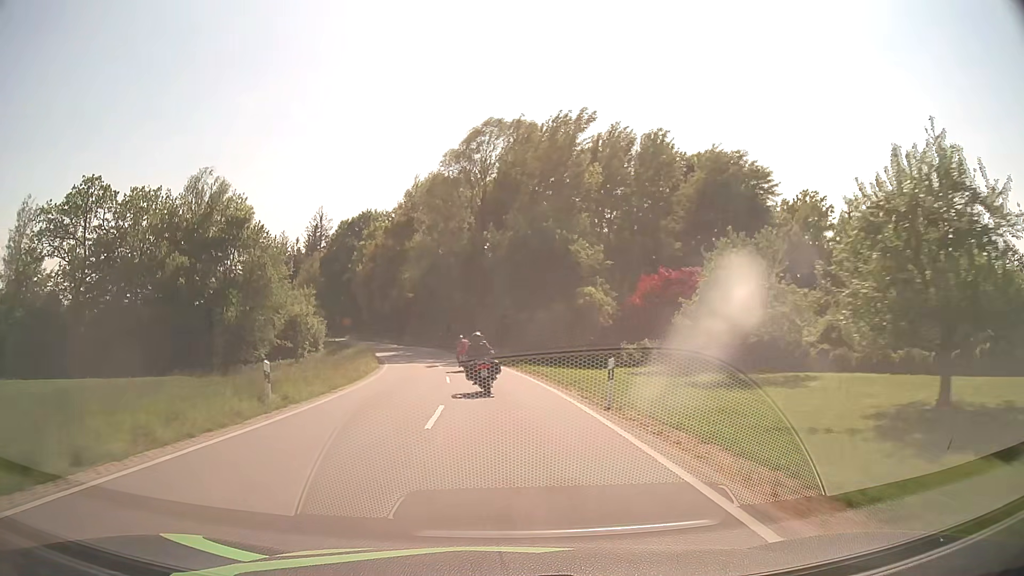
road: secondary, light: Day
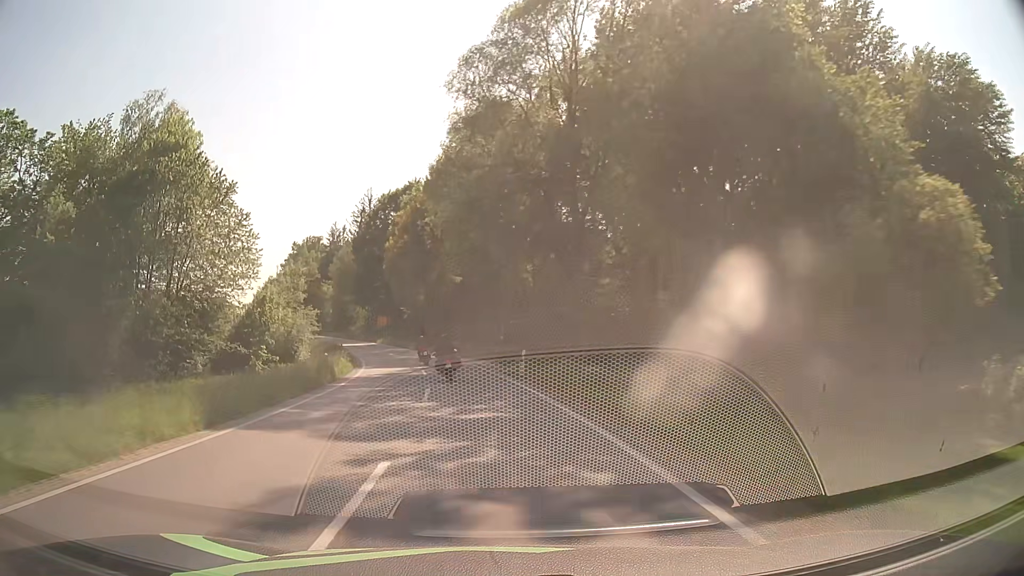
(-1.6, +31.2) m; -6°
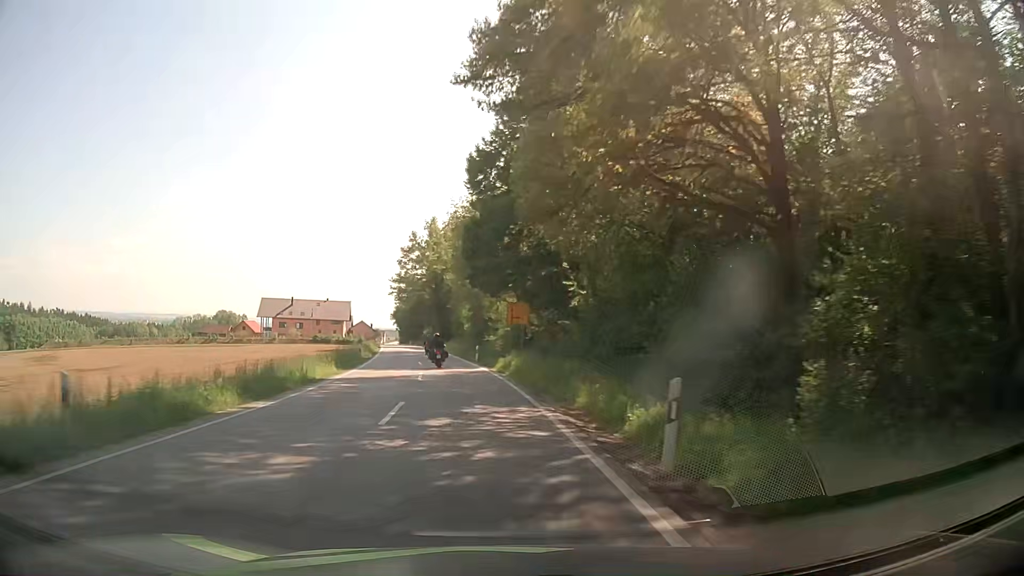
(-6.6, +52.7) m; -15°
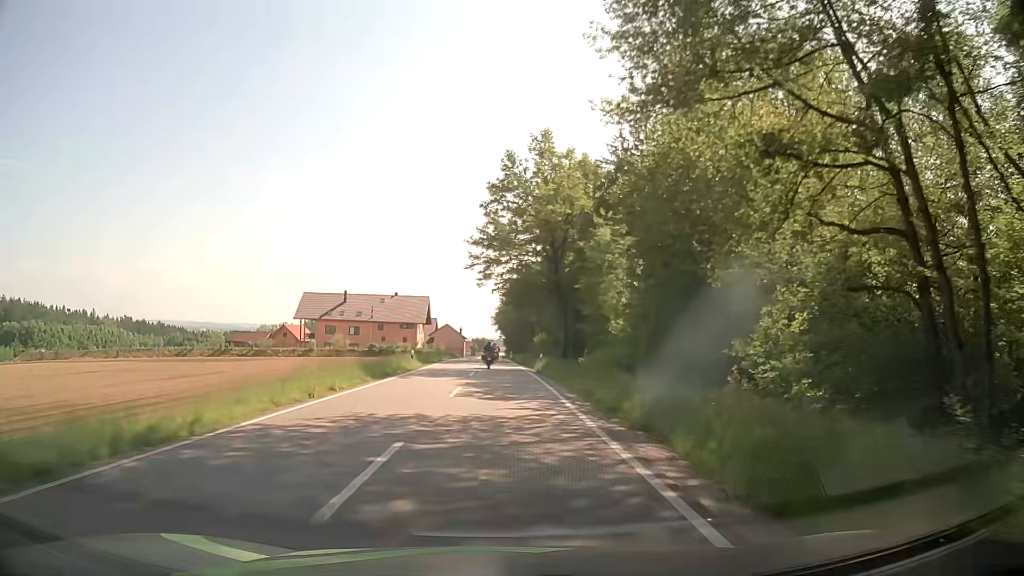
(-6.4, +53.6) m; -11°
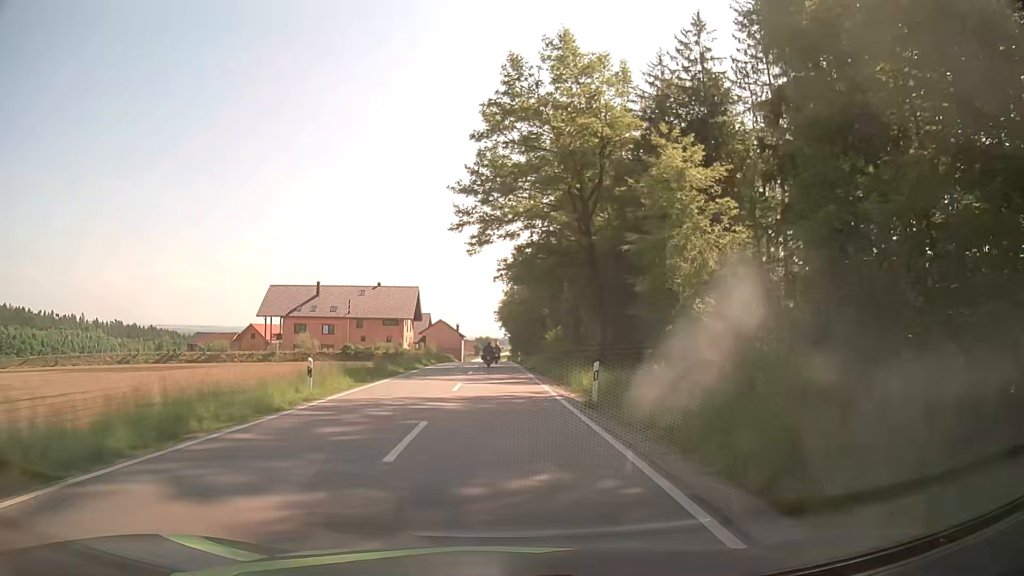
(0.0, +21.6) m; 0°
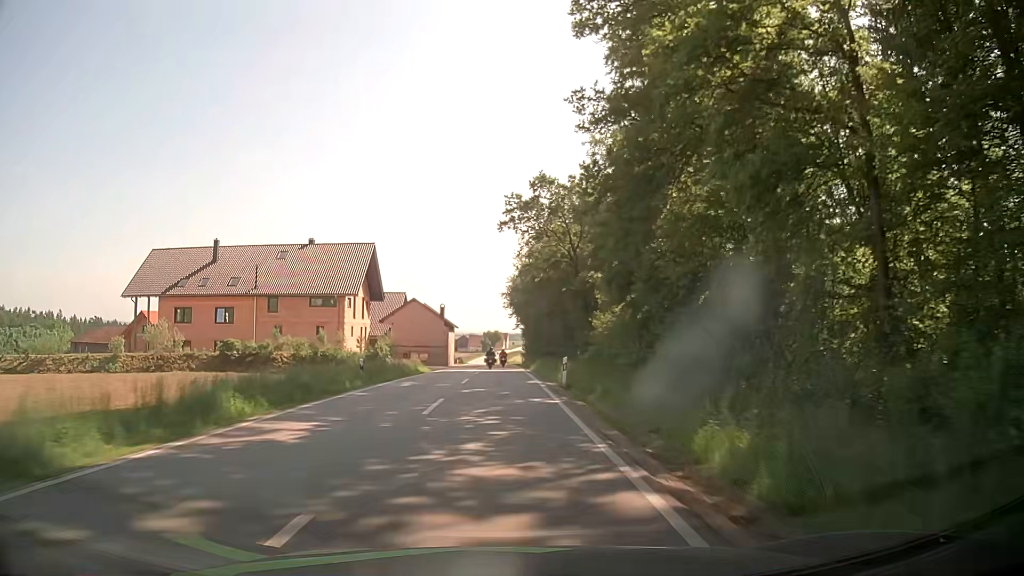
(-0.4, +42.4) m; -1°
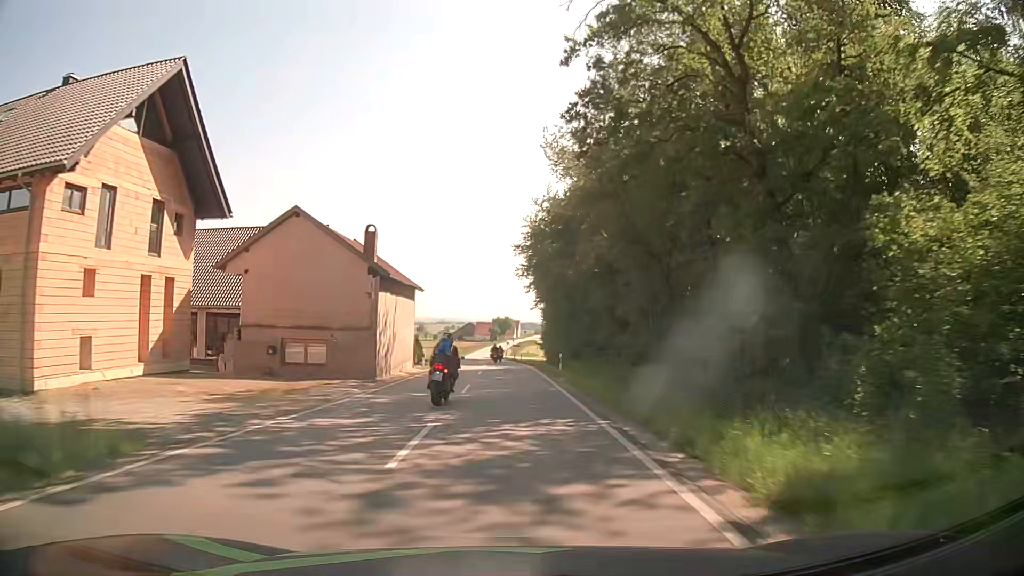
(-0.4, +41.8) m; -1°
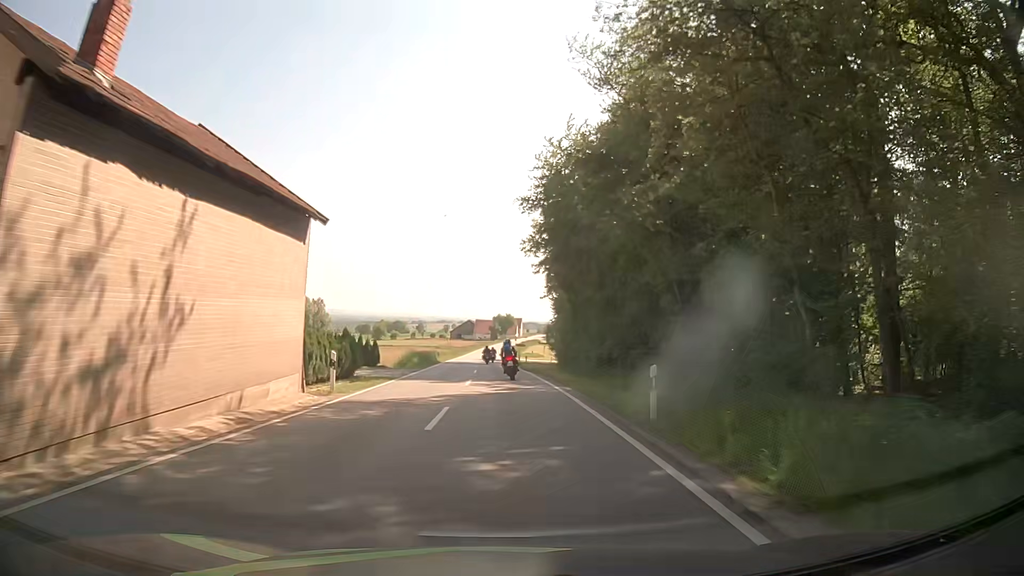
(0.0, +21.0) m; 0°
(0, +10) (0, +20) (0, +30) (0, +40) (-1, +50) (-1, +60) (-1, +70) (-2, +80) (-2, +90) (-2, +100) m
